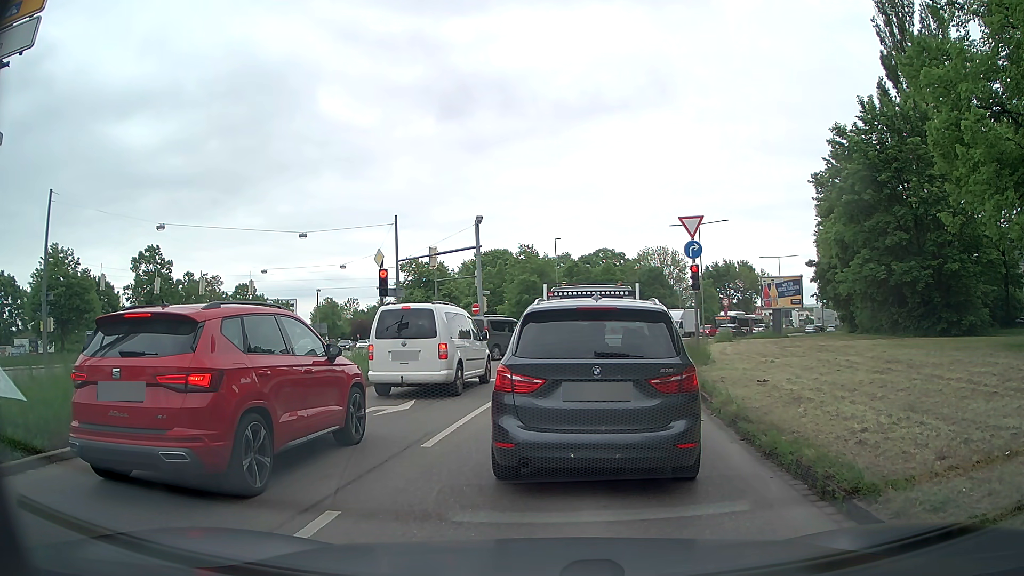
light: Day
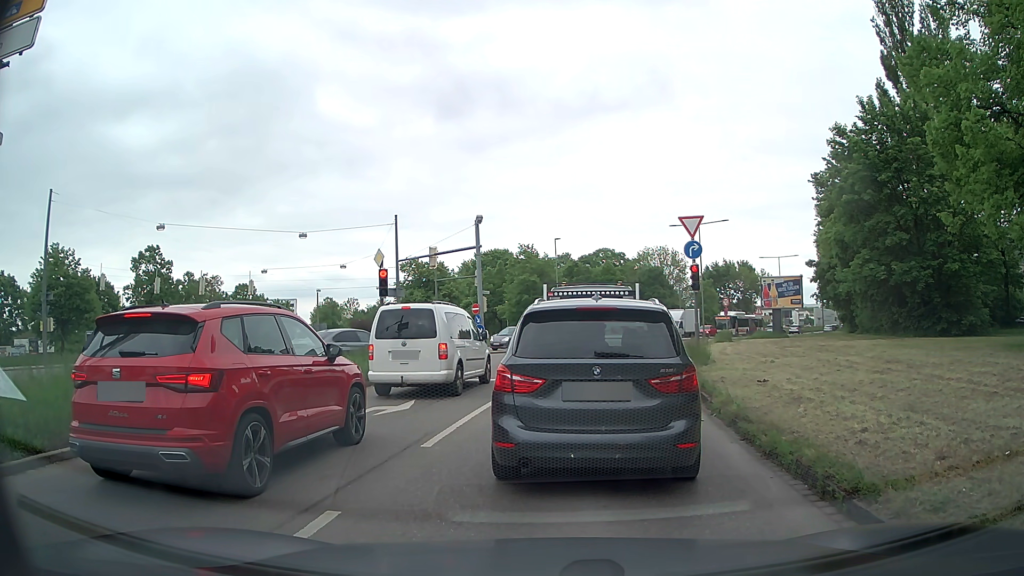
(0.0, 0.0) m; 0°
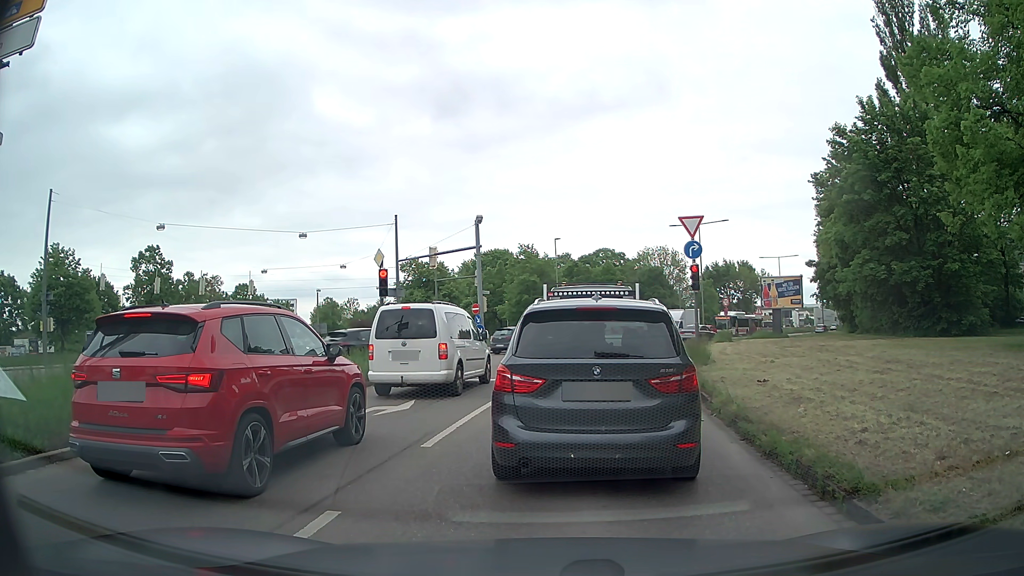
(0.0, 0.0) m; 0°
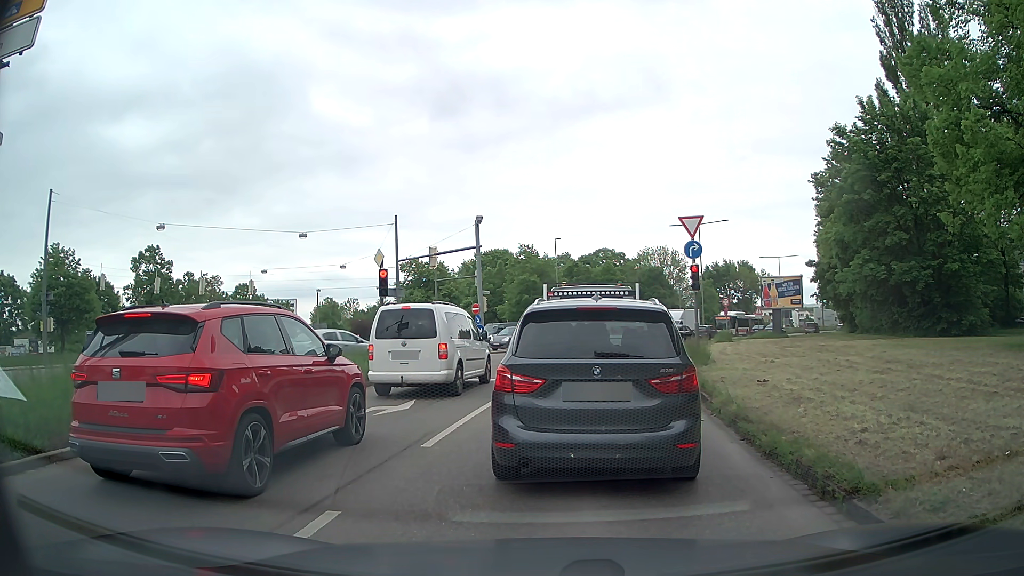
(0.0, 0.0) m; 0°
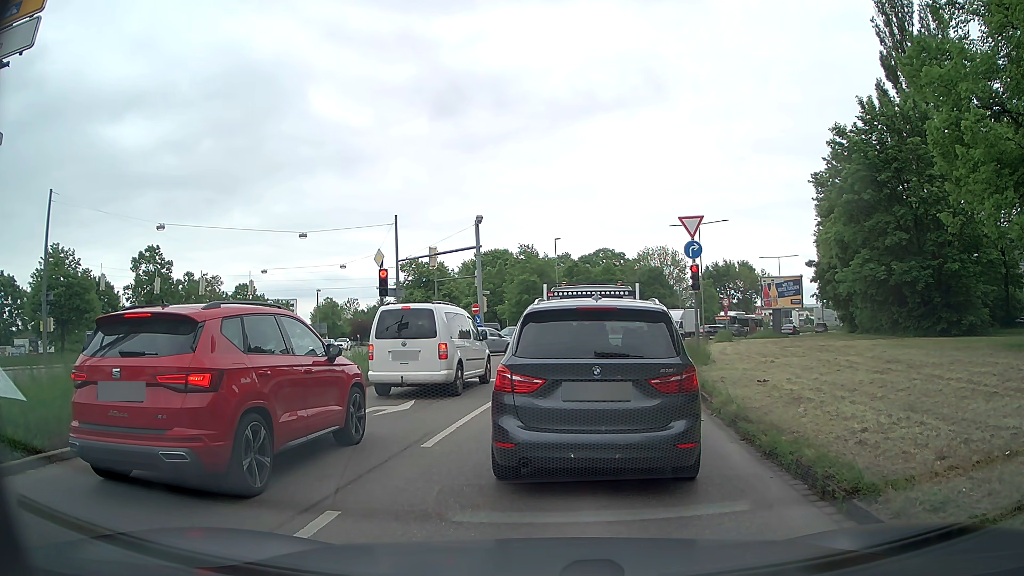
(0.0, 0.0) m; 0°
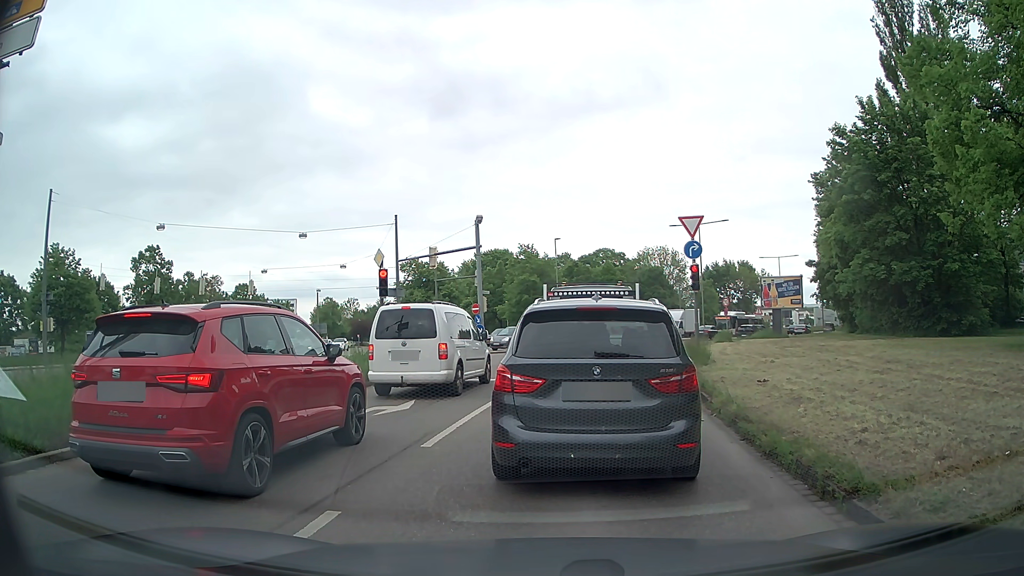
(0.0, 0.0) m; 0°
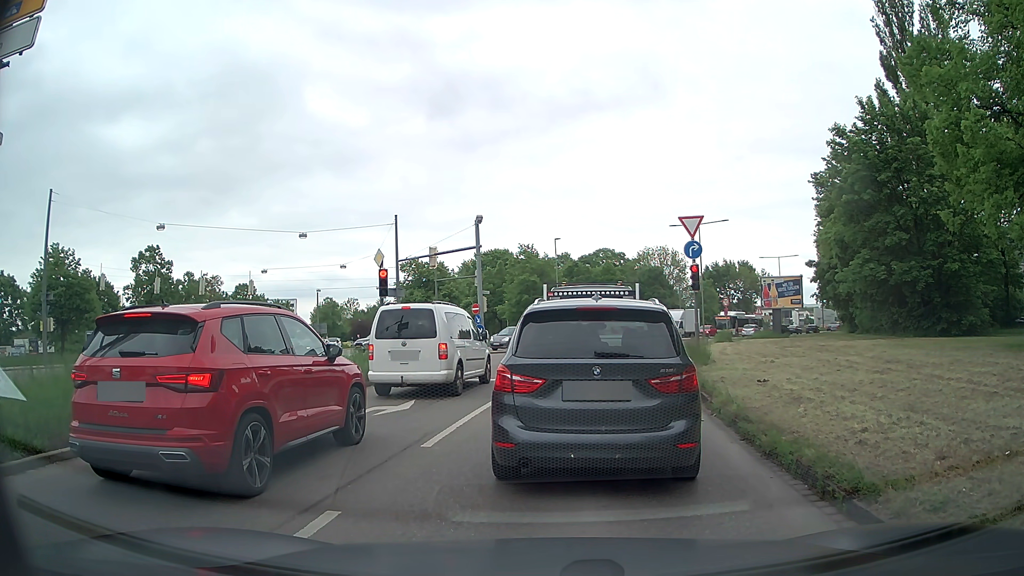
(0.0, 0.0) m; 0°
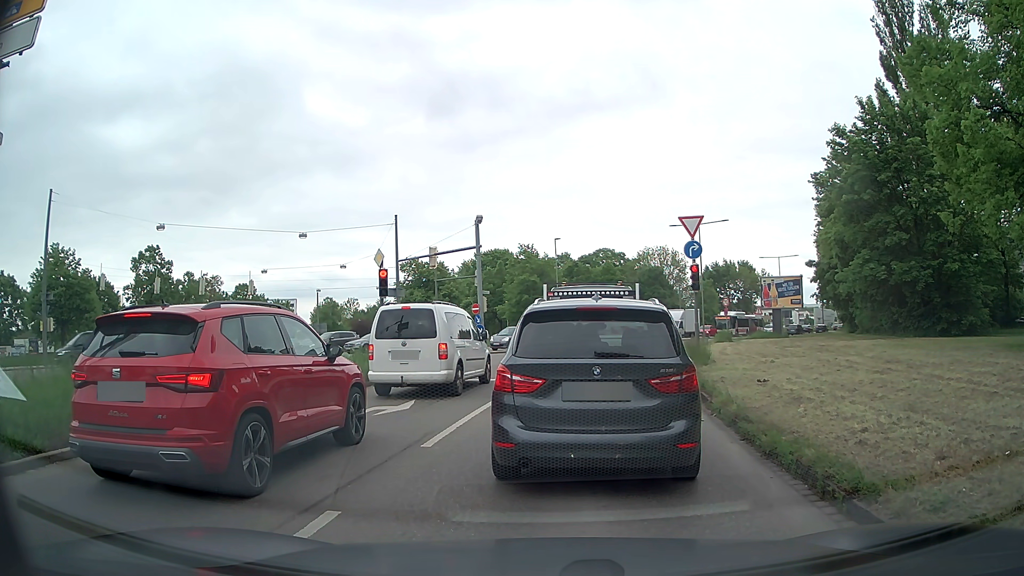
(0.0, 0.0) m; 0°
(0, +10) (+2, +20) (+4, +30) (+6, +39) (+10, +49) (+15, +58) (+20, +66) (+25, +75) (+30, +83) (+35, +92) m
